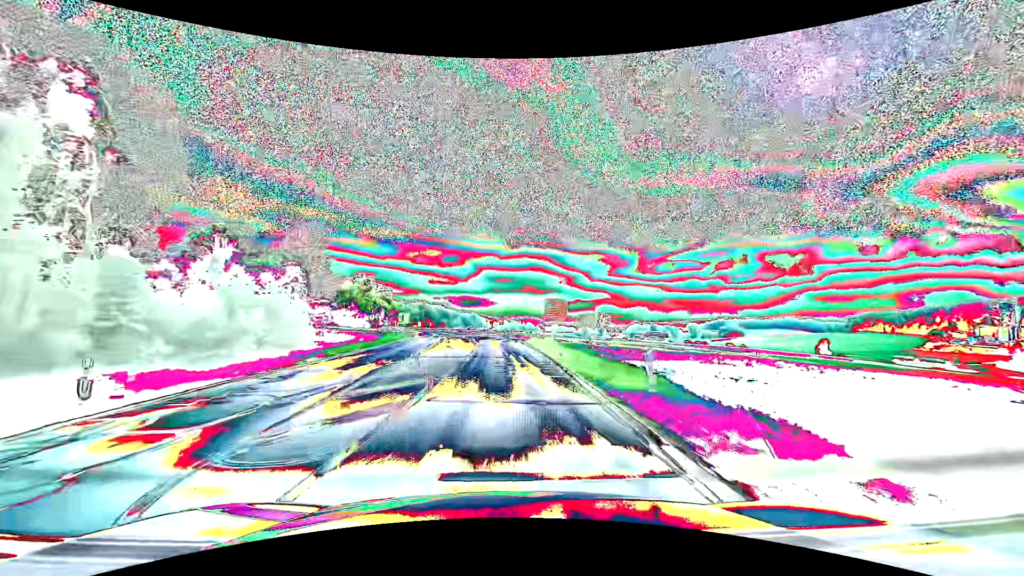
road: secondary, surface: asphalt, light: Day
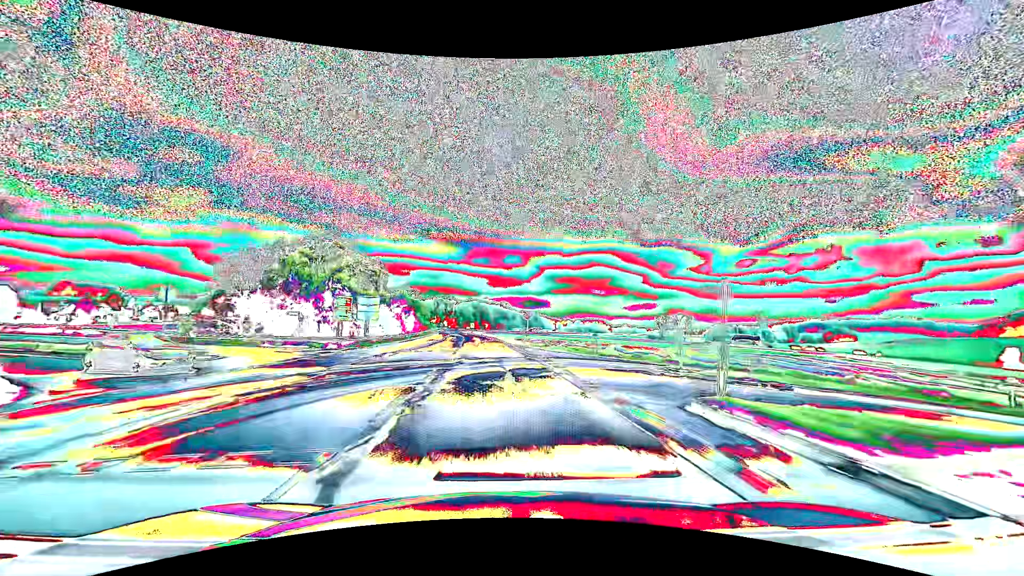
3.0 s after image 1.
(-3.2, +64.9) m; -7°
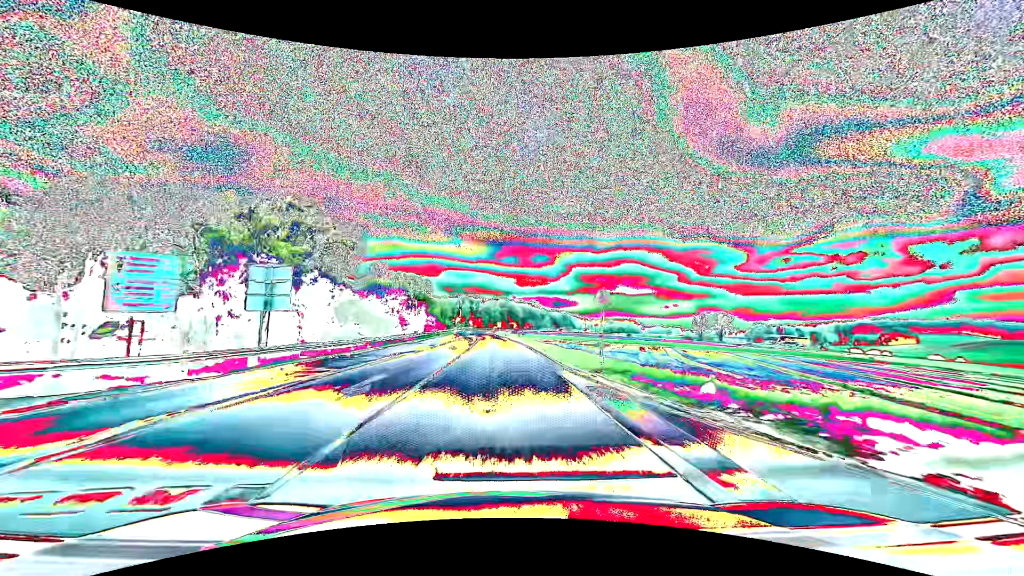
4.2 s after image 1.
(-0.9, +26.0) m; -3°
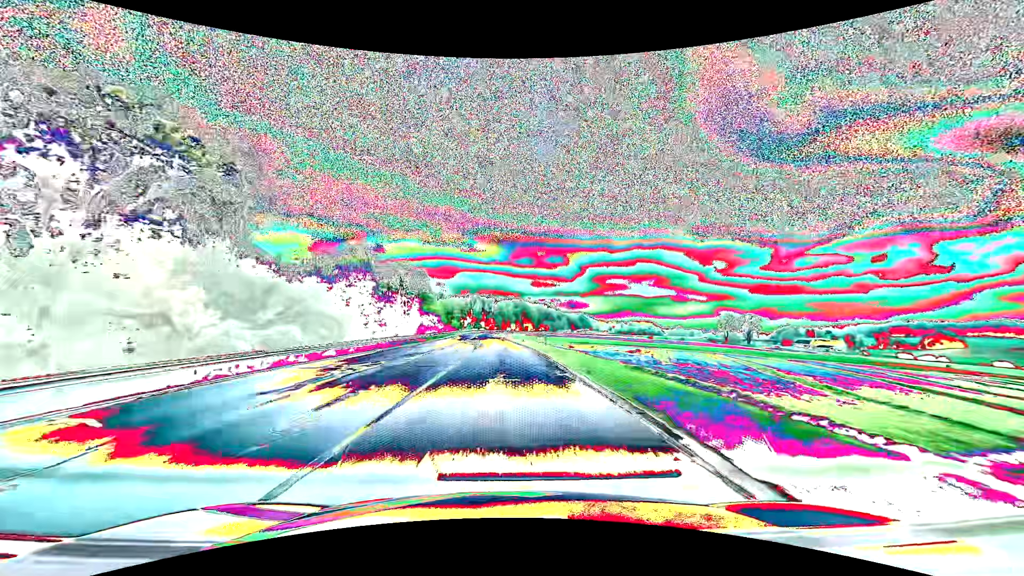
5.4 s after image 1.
(-0.4, +26.1) m; -2°
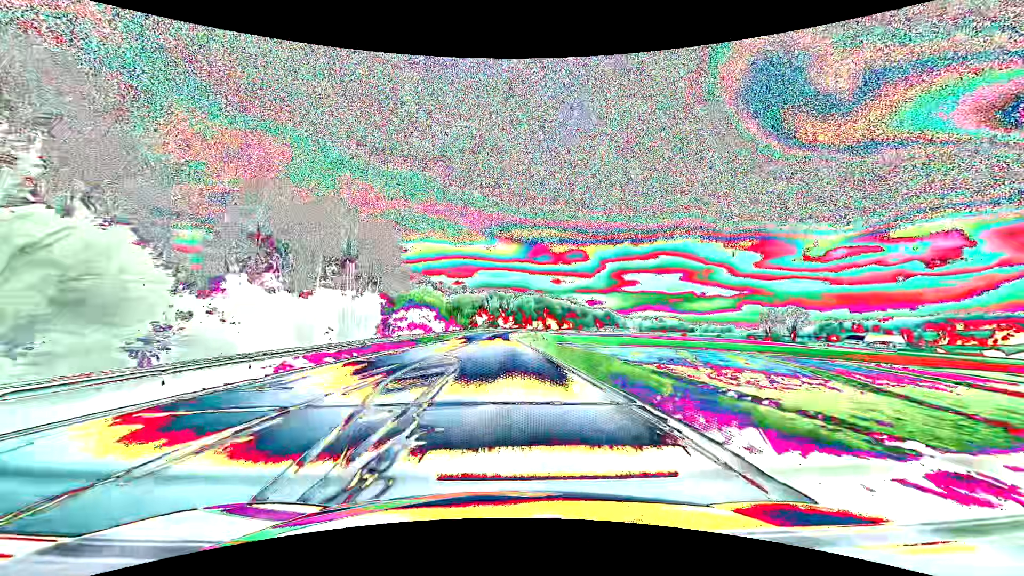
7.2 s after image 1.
(-0.8, +39.2) m; -2°
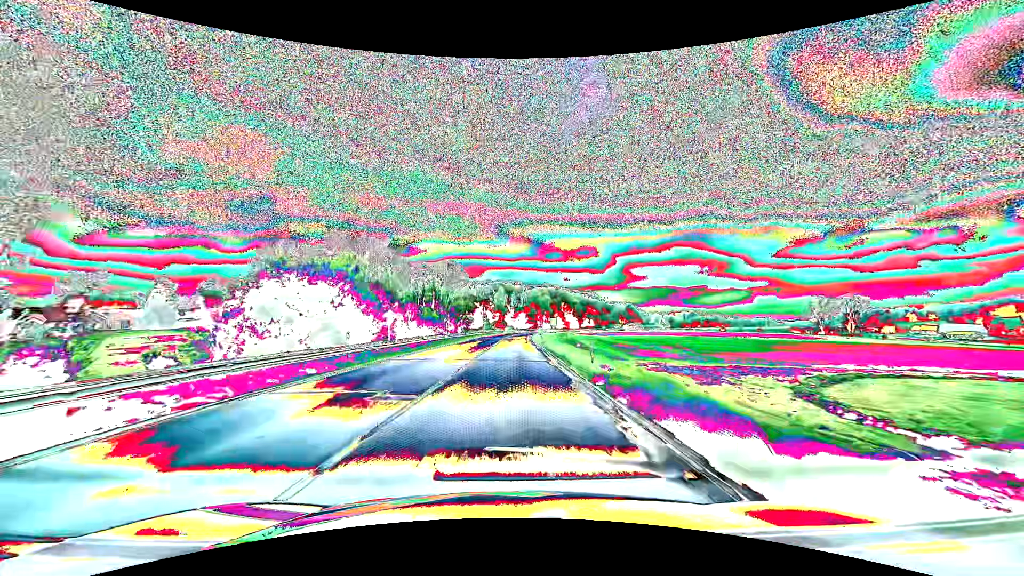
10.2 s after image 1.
(-1.3, +65.4) m; -1°
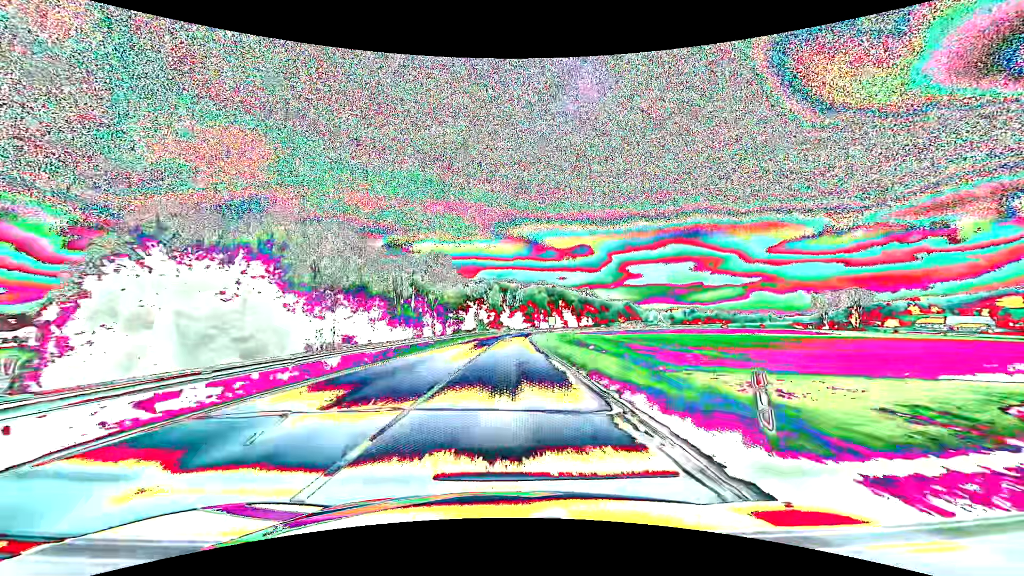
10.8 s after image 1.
(0.0, +13.1) m; 0°
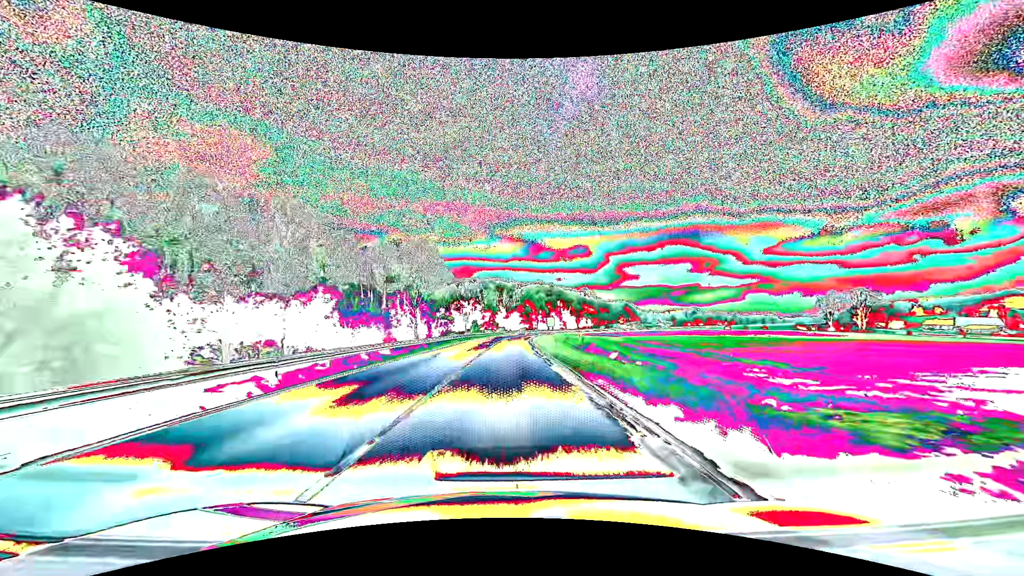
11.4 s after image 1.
(0.0, +13.1) m; 0°
(0, +10) (0, +20) (0, +30) (0, +40) (+1, +50) (+1, +60) (+2, +70) (+2, +80) (+3, +90) (+4, +100) m
